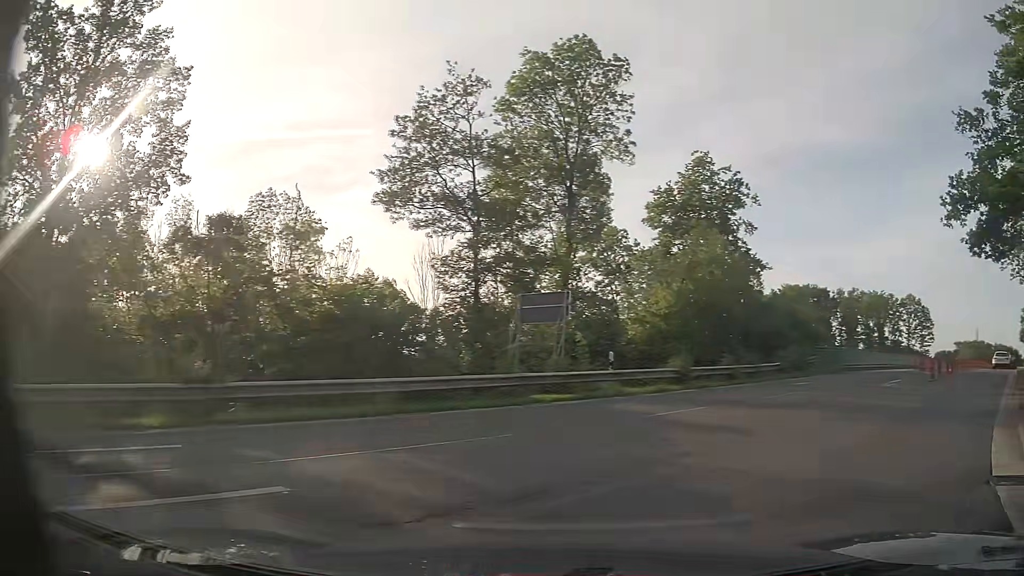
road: secondary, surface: asphalt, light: Day
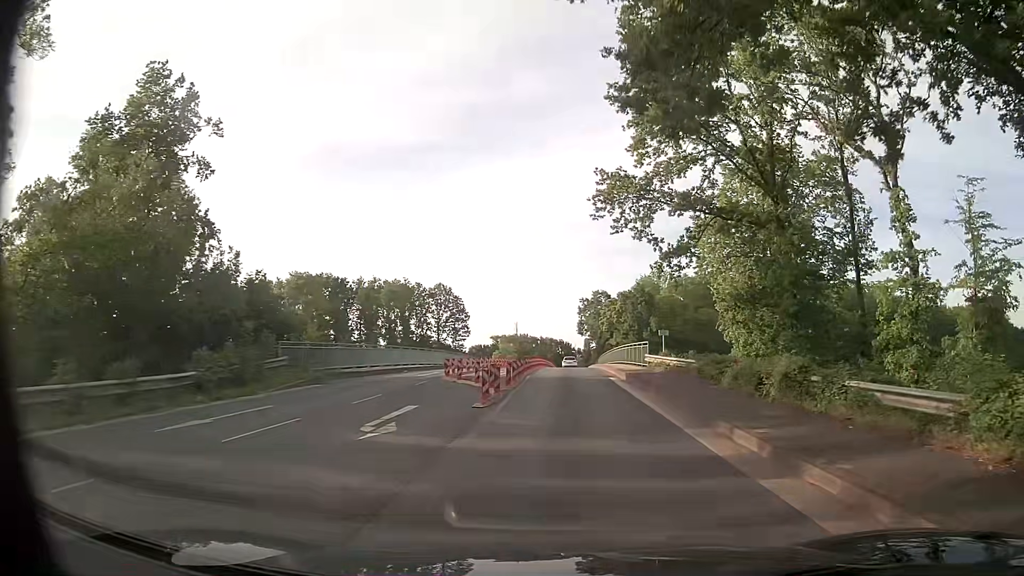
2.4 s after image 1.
(+6.7, +13.5) m; +40°
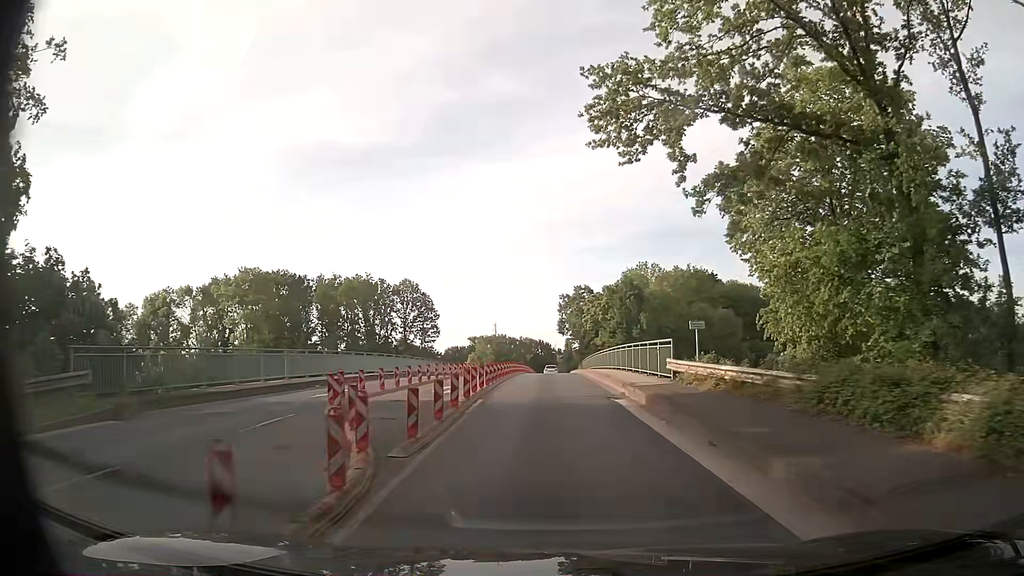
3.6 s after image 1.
(+0.5, +11.4) m; +3°
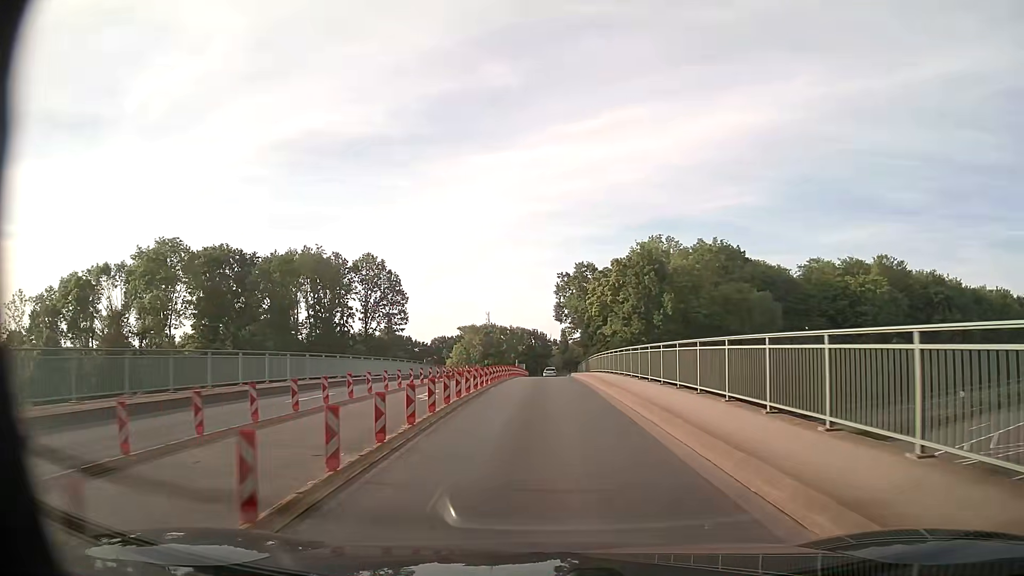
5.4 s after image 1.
(-0.1, +21.1) m; 0°
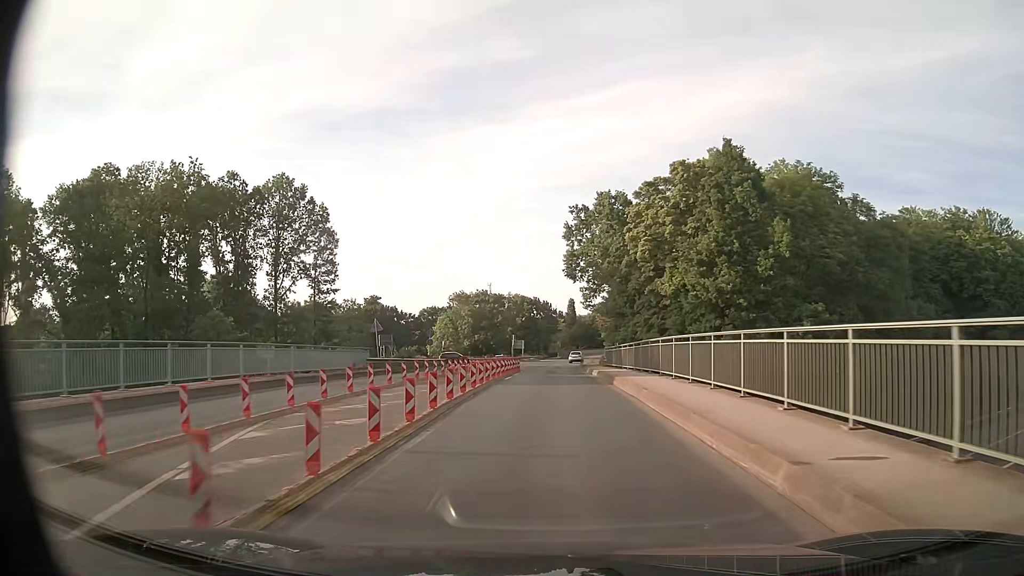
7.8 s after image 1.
(-0.1, +31.4) m; 0°
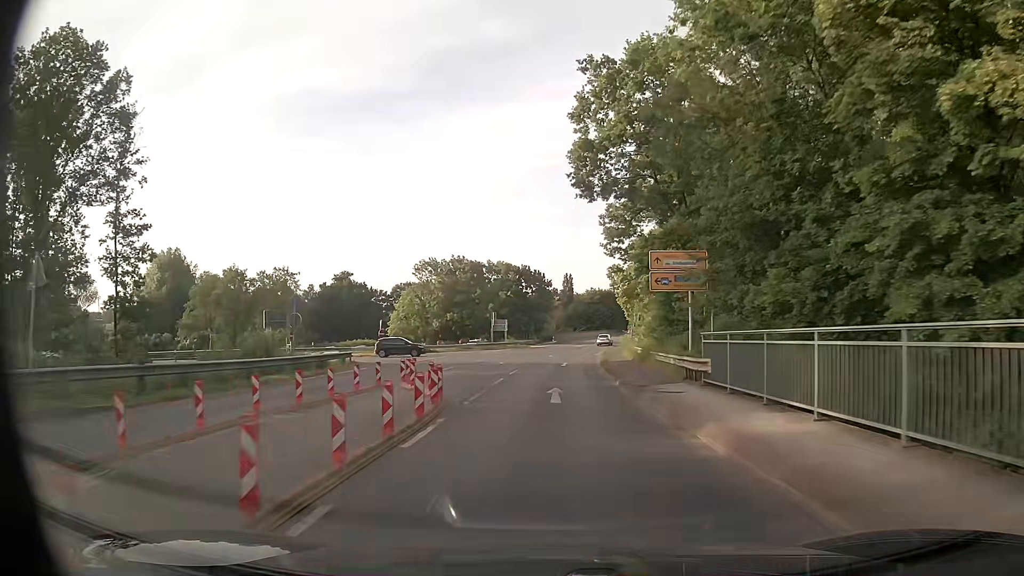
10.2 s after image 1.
(0.0, +30.1) m; 0°
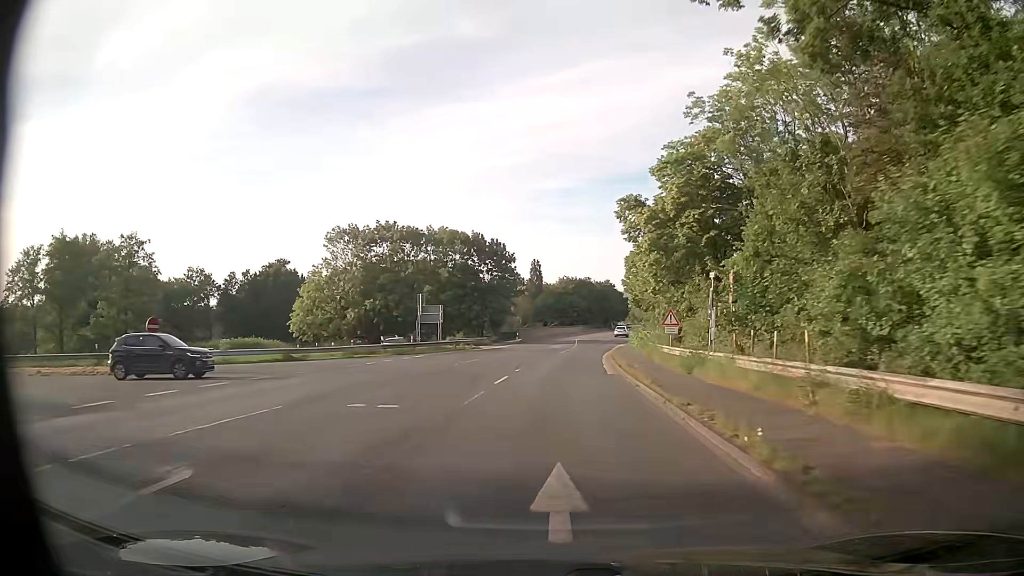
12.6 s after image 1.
(+0.6, +32.2) m; +3°
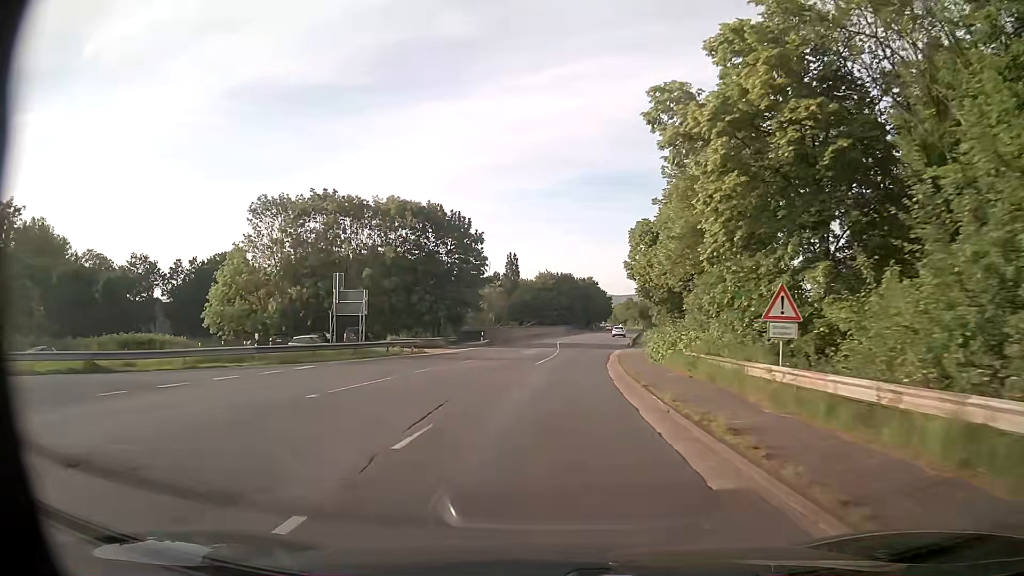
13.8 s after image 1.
(+0.4, +16.9) m; +2°
(0, +10) (0, +20) (+1, +30) (+2, +40) (+3, +50) (+4, +60) (+5, +70) (+7, +80) (+9, +89) (+10, +99) m
